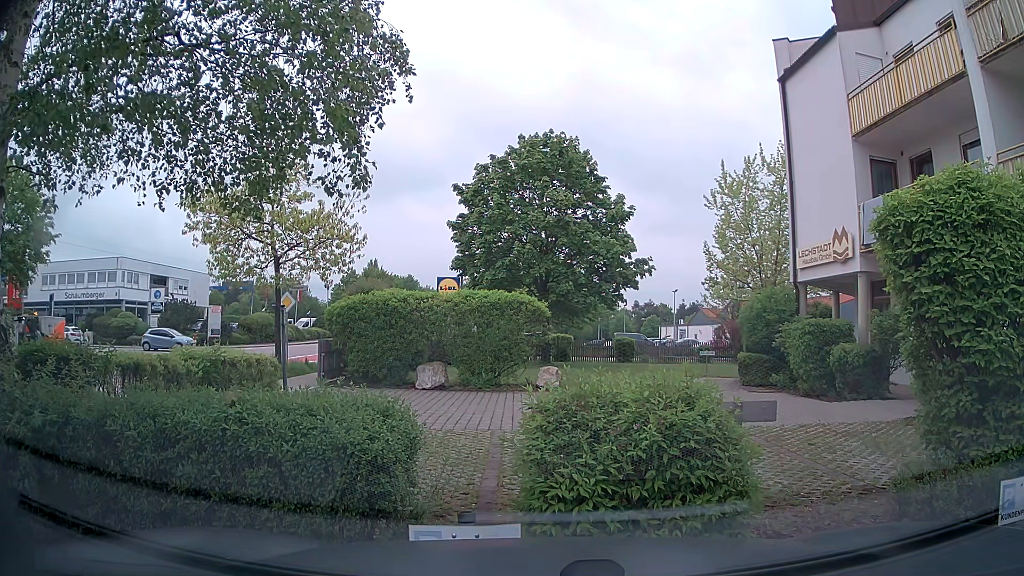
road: tertiary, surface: asphalt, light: Day
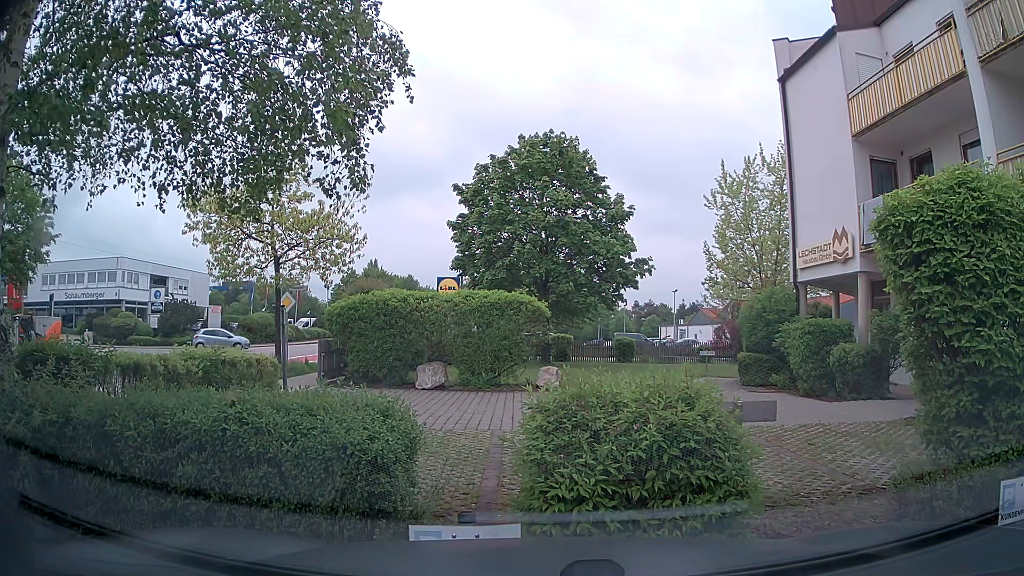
(0.0, 0.0) m; 0°
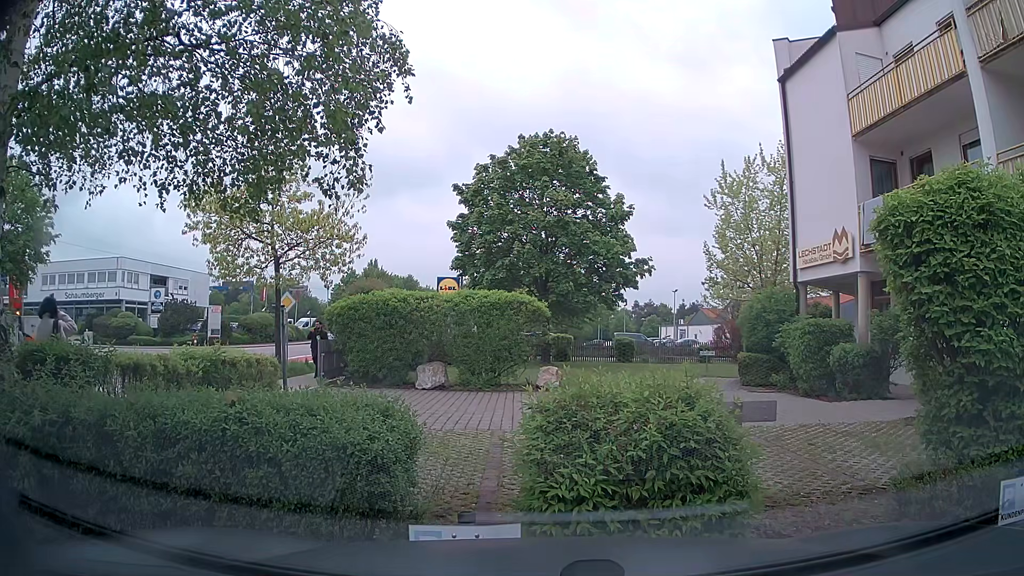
(0.0, 0.0) m; 0°
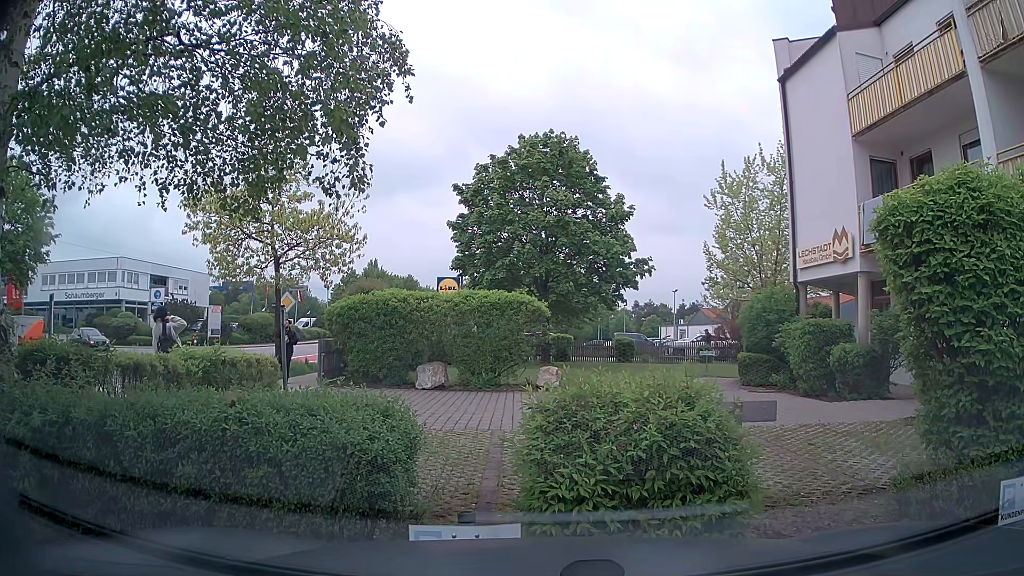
(0.0, 0.0) m; 0°
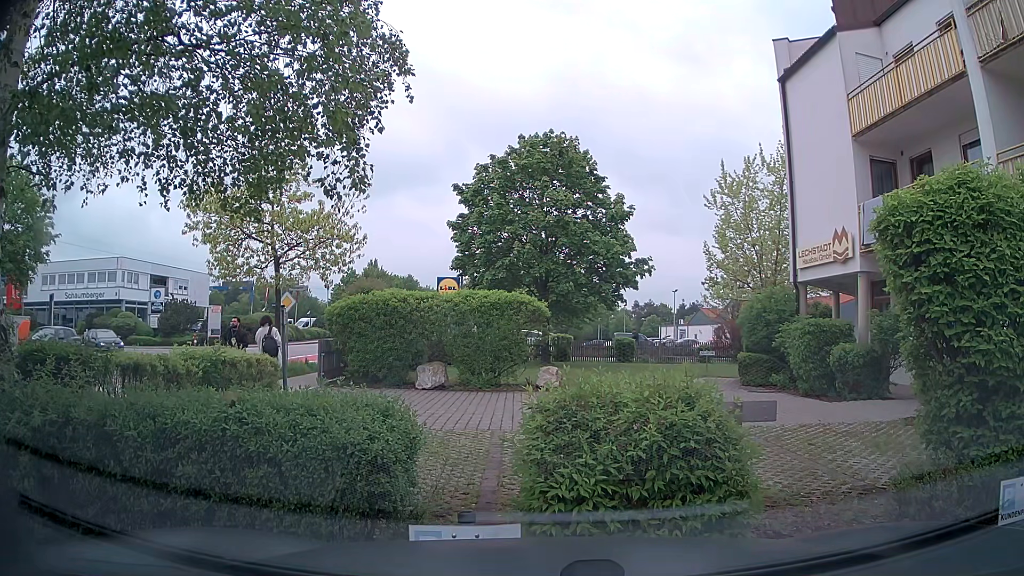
(0.0, 0.0) m; 0°
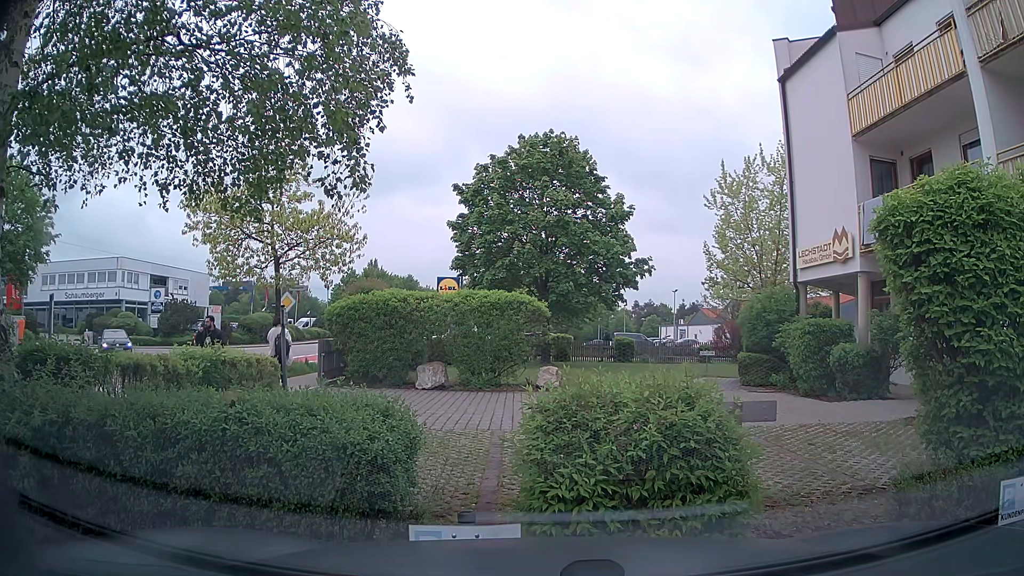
(0.0, 0.0) m; 0°
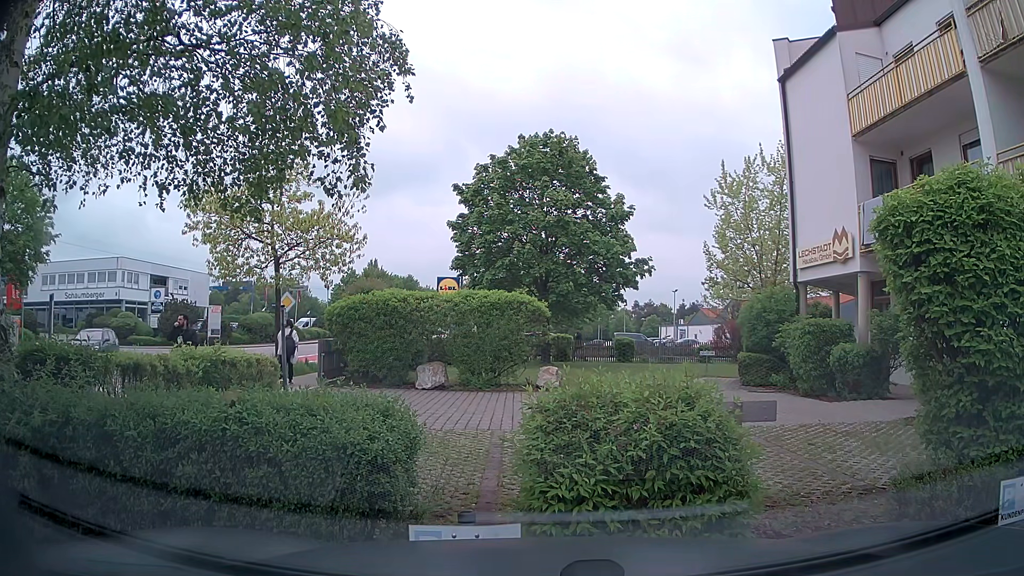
(0.0, 0.0) m; 0°
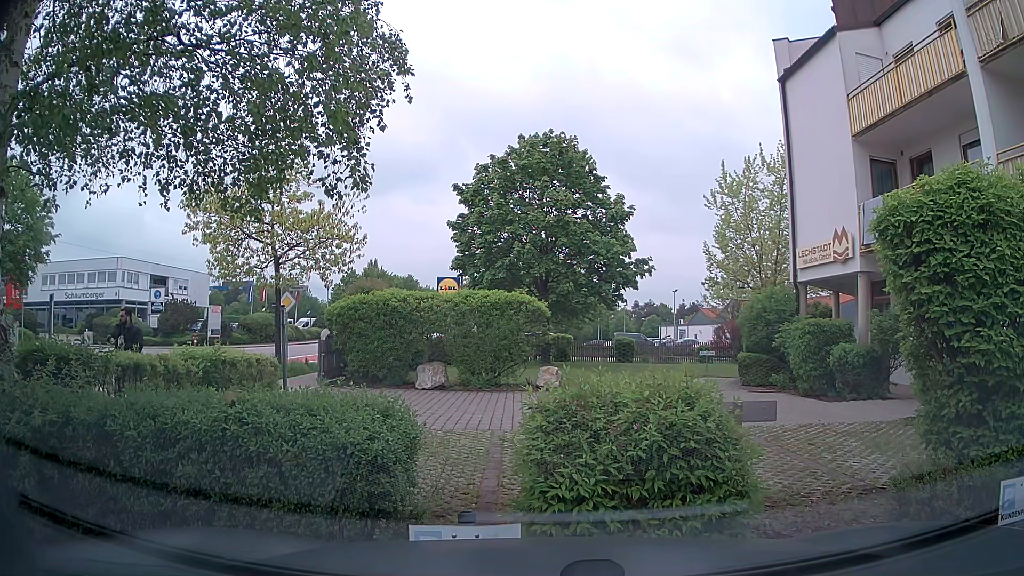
(0.0, 0.0) m; 0°
